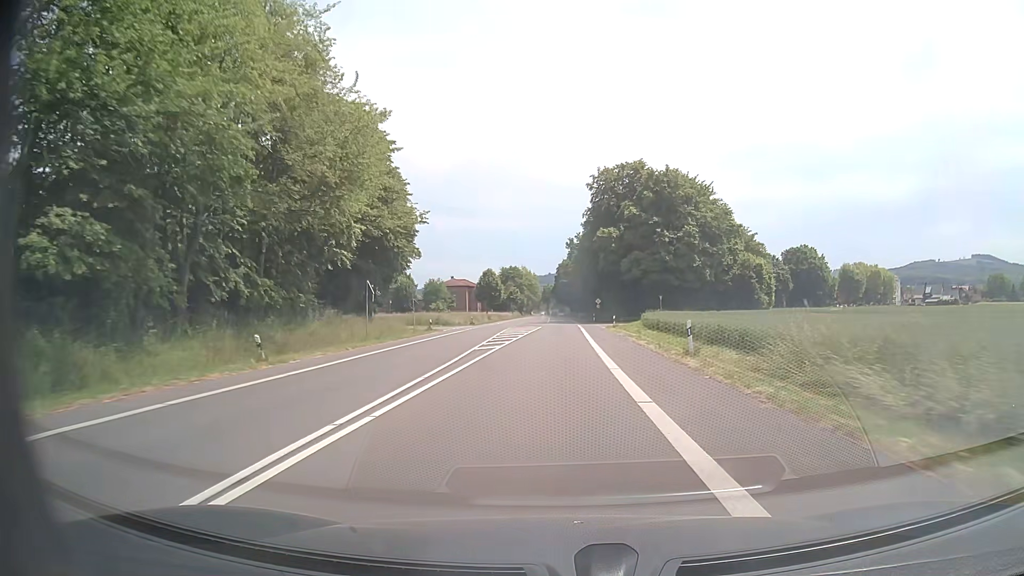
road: tertiary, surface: asphalt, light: Day
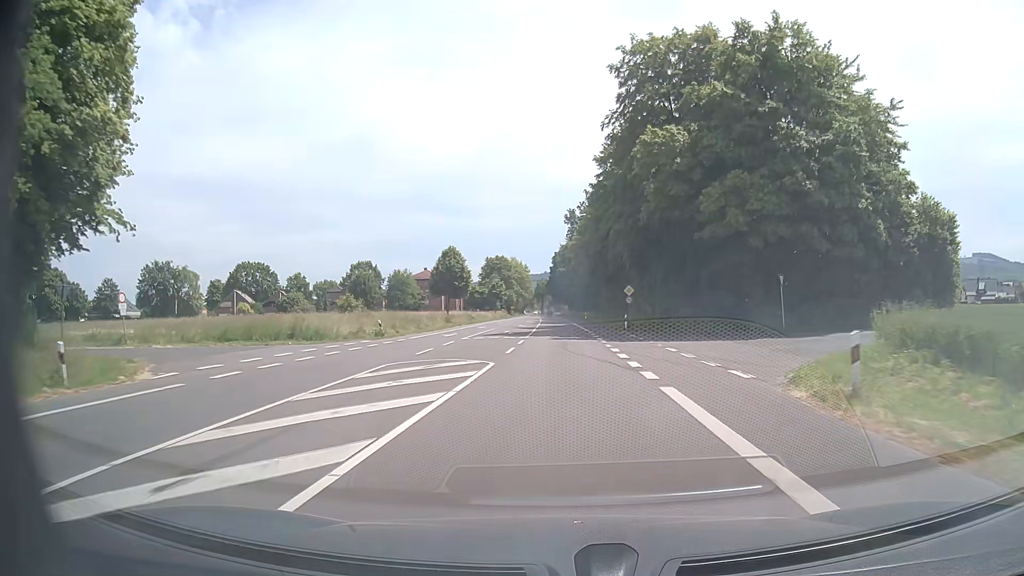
(+0.2, +44.3) m; +1°
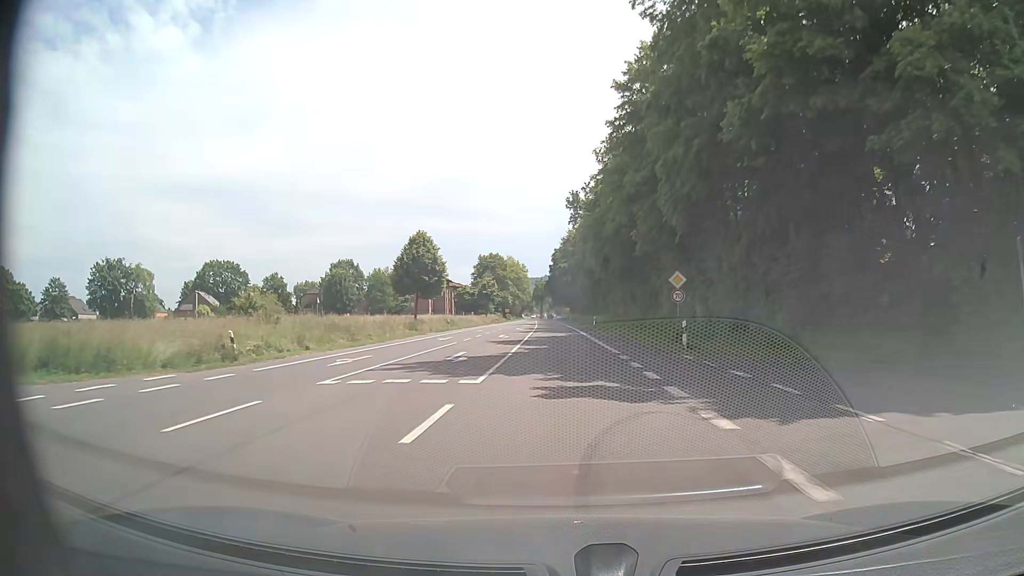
(0.0, +20.7) m; 0°
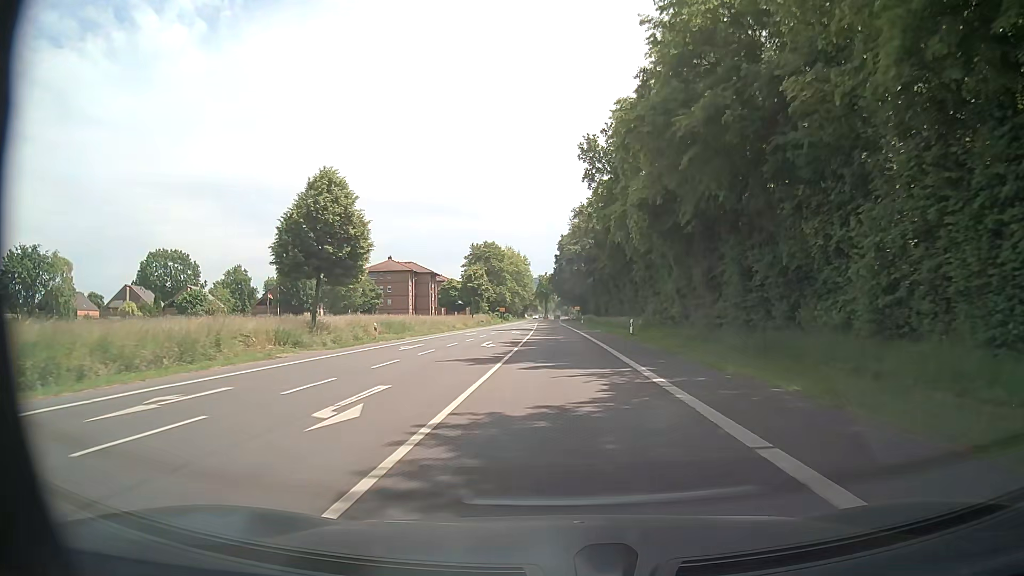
(-0.1, +31.4) m; 0°
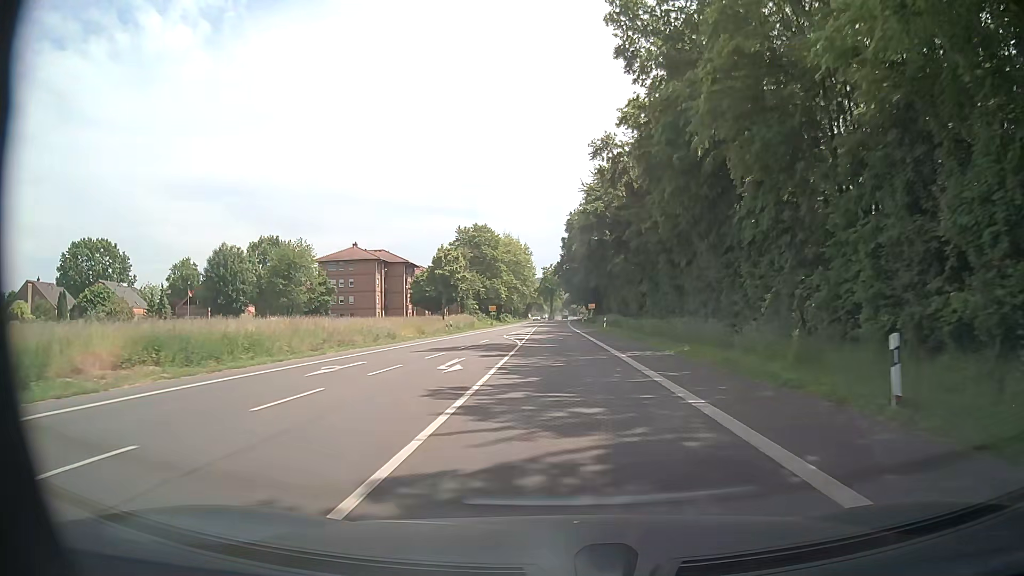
(-0.2, +32.3) m; -1°
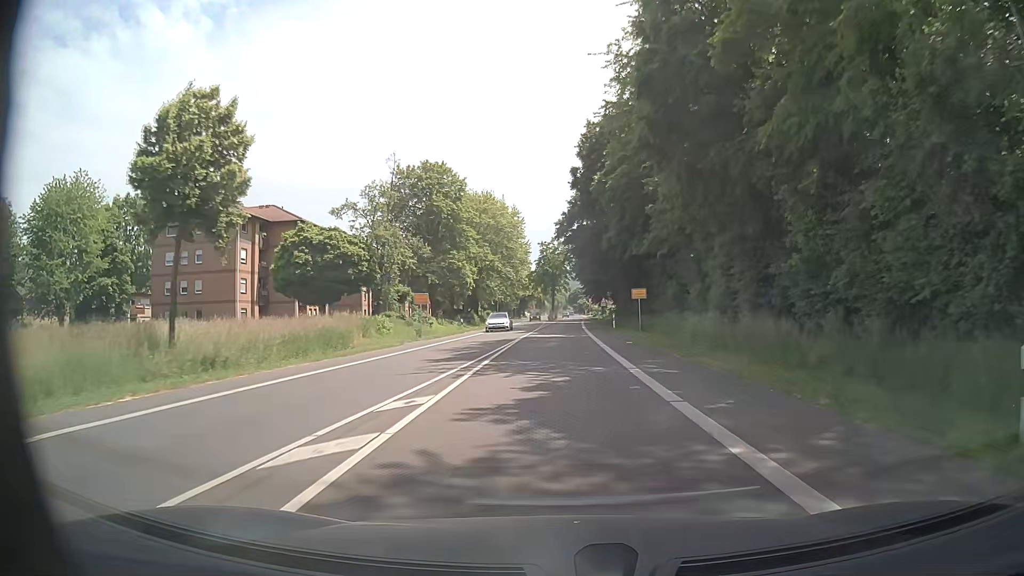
(-0.3, +53.4) m; -1°
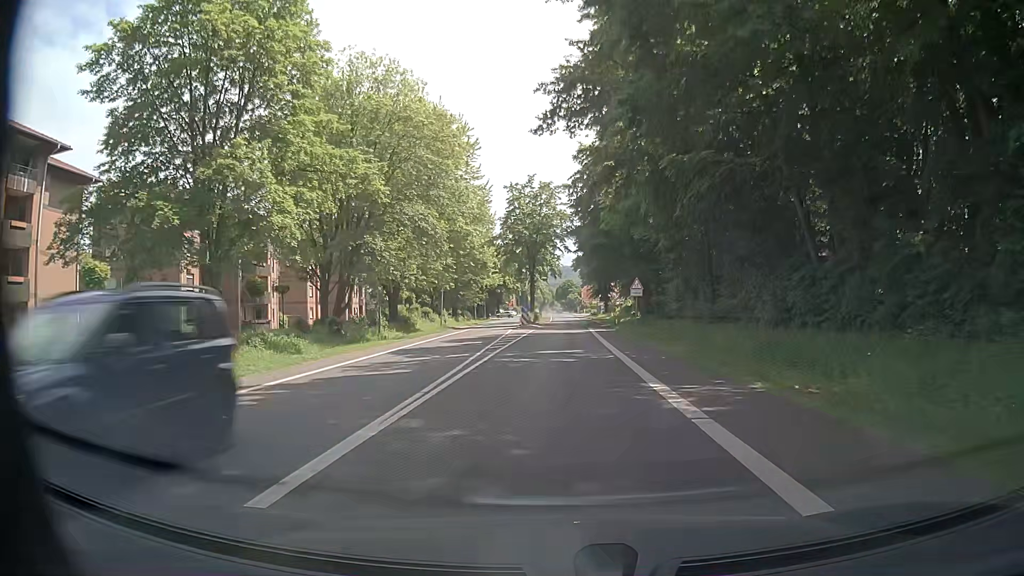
(+0.7, +49.2) m; +2°
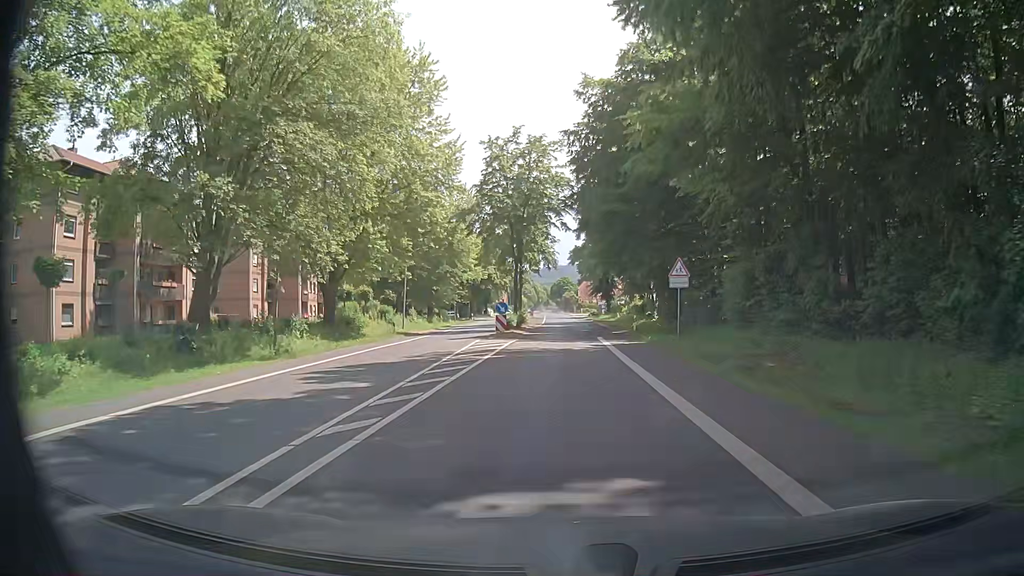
(-0.2, +16.2) m; -1°
(0, +10) (0, +20) (0, +30) (0, +40) (0, +50) (+1, +60) (+1, +70) (+1, +80) (+1, +90) (0, +100) m
